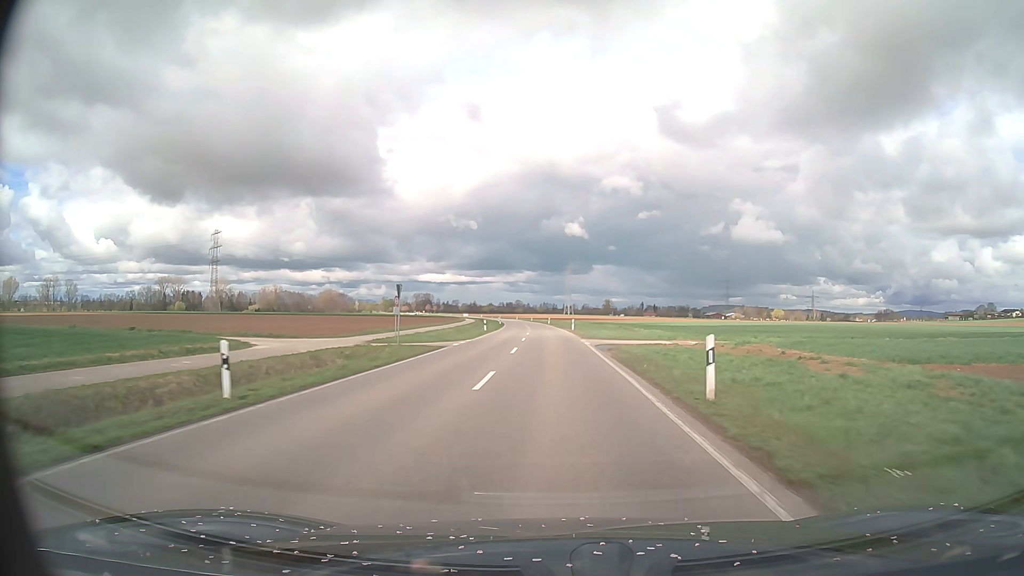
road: tertiary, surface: asphalt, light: Day
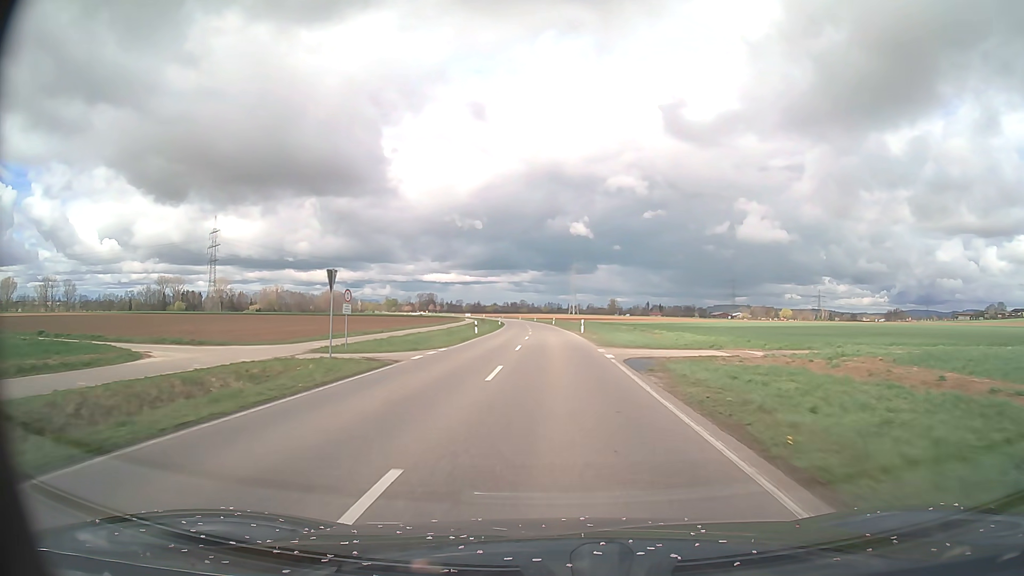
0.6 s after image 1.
(0.0, +10.4) m; 0°
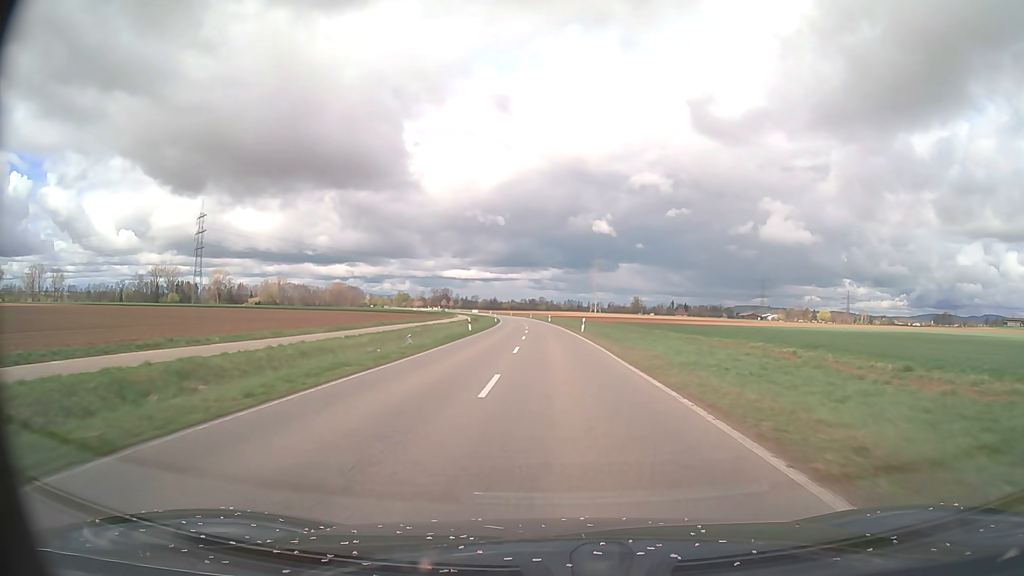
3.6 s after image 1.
(-0.7, +52.2) m; -2°
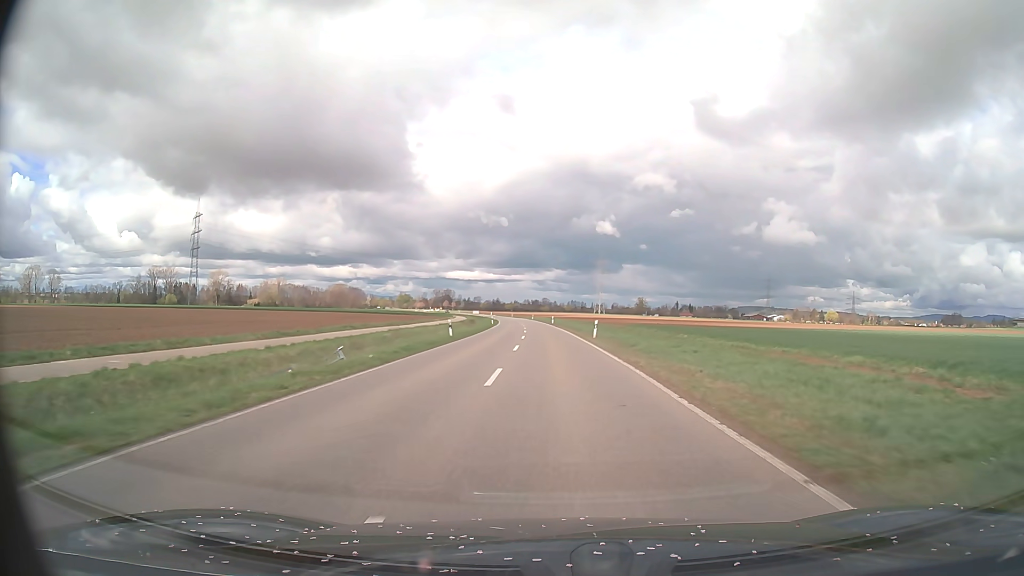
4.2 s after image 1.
(0.0, +10.5) m; 0°
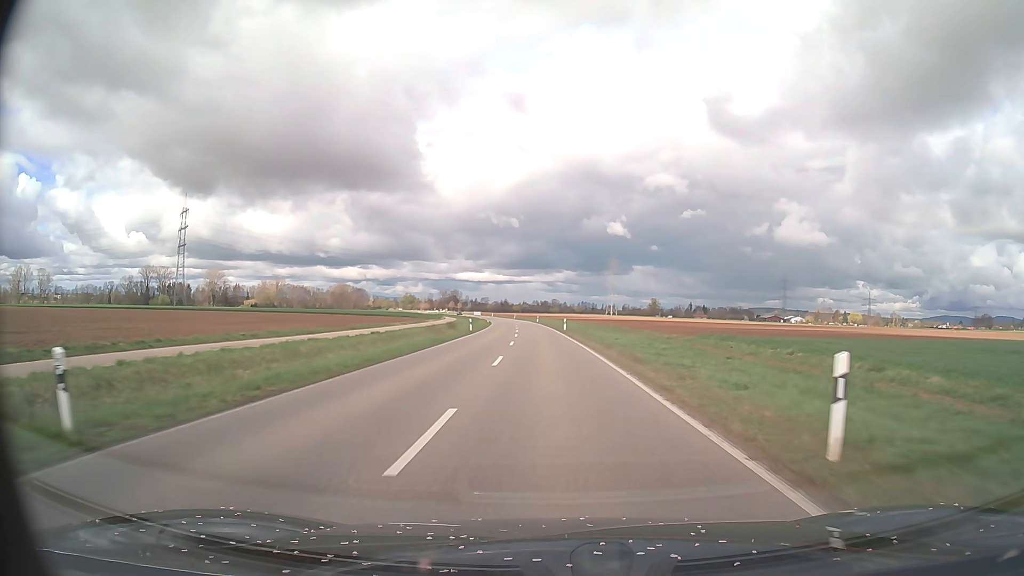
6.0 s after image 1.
(-0.2, +31.4) m; -1°
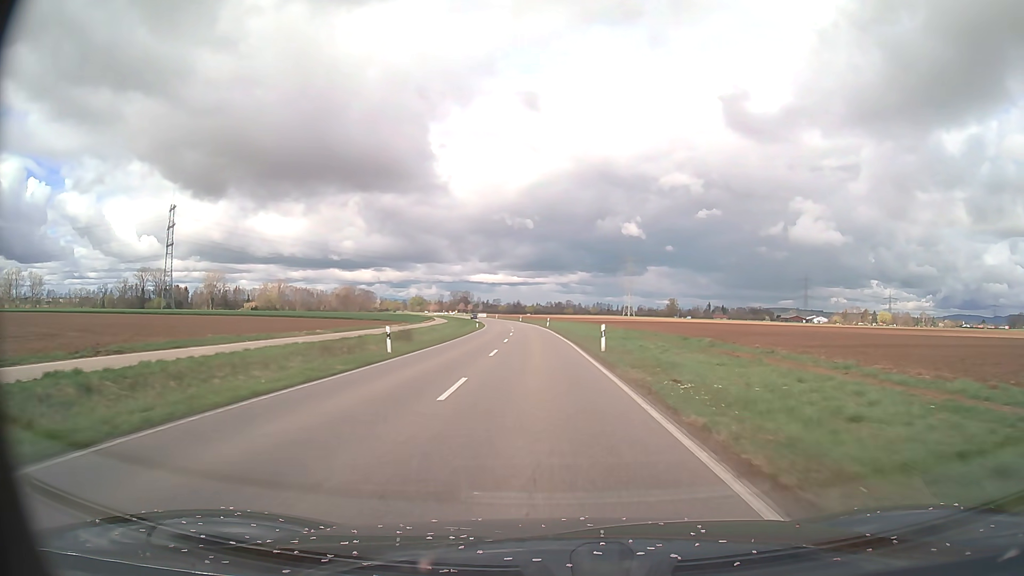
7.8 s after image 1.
(-0.3, +31.7) m; -1°
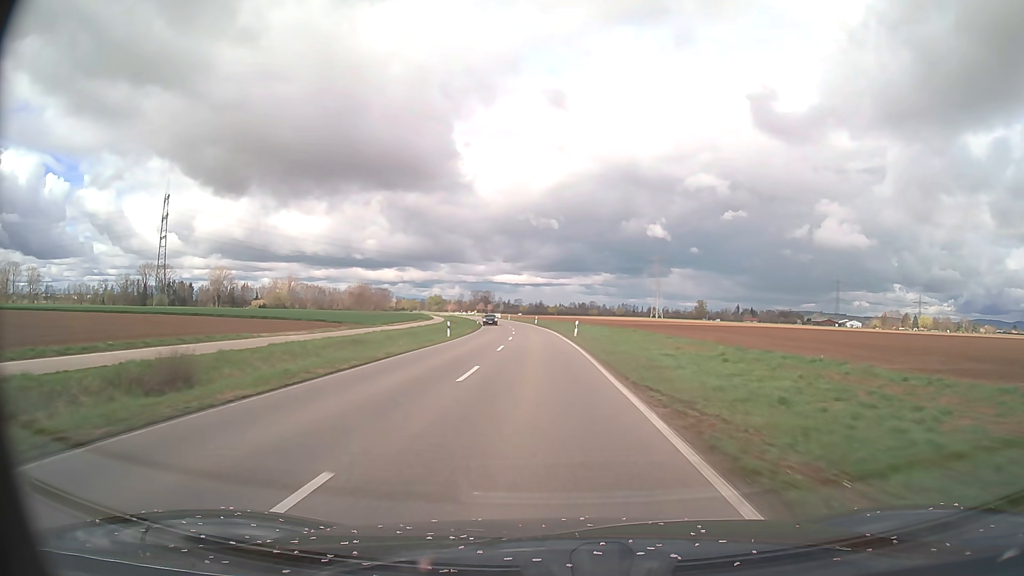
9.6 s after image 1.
(-0.5, +33.6) m; -2°
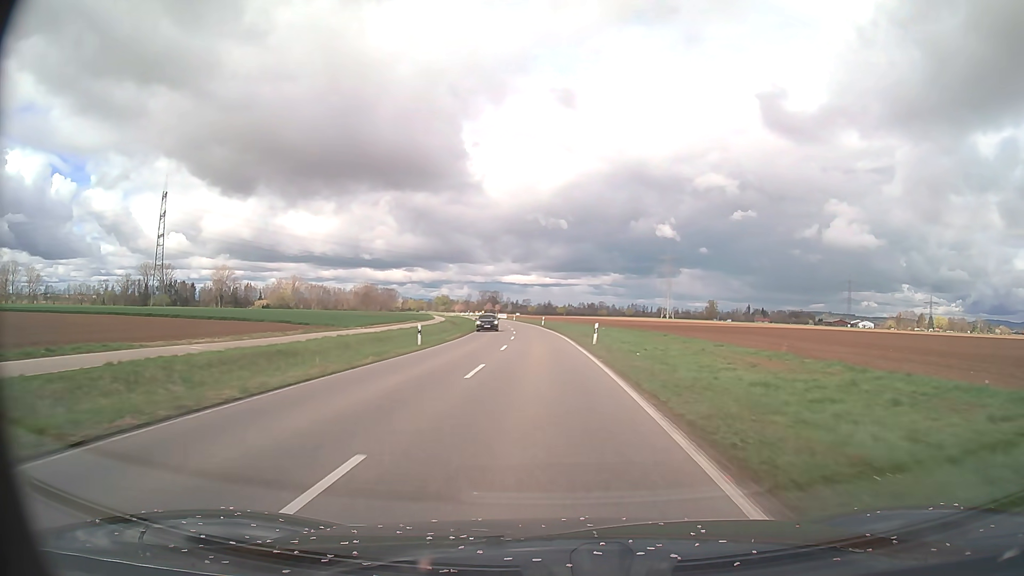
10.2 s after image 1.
(-0.1, +11.5) m; -1°
(0, +10) (0, +20) (0, +30) (-1, +40) (-1, +50) (-2, +60) (-3, +70) (-4, +80) (-5, +90) (-6, +100) m
